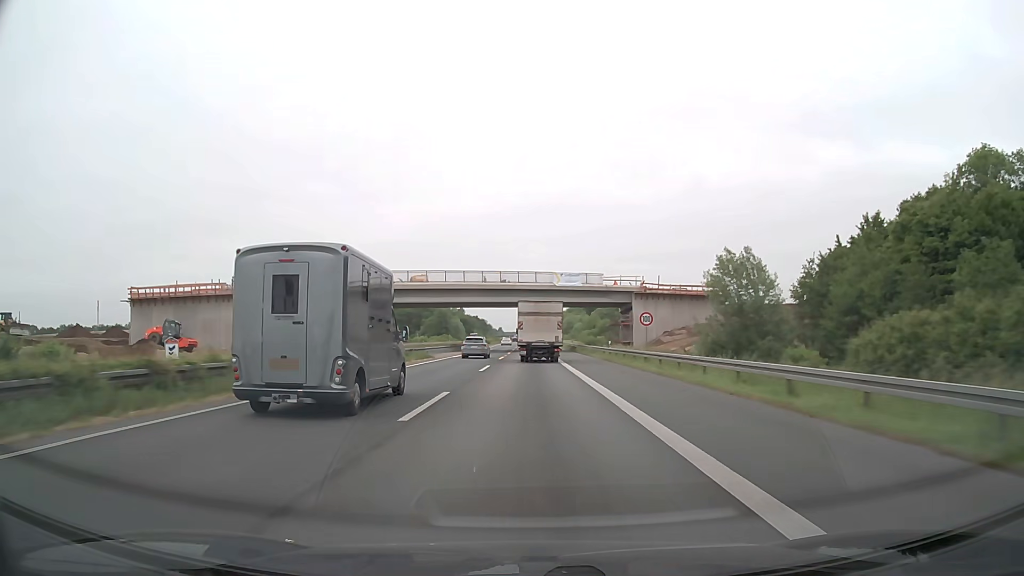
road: motorway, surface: asphalt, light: Day
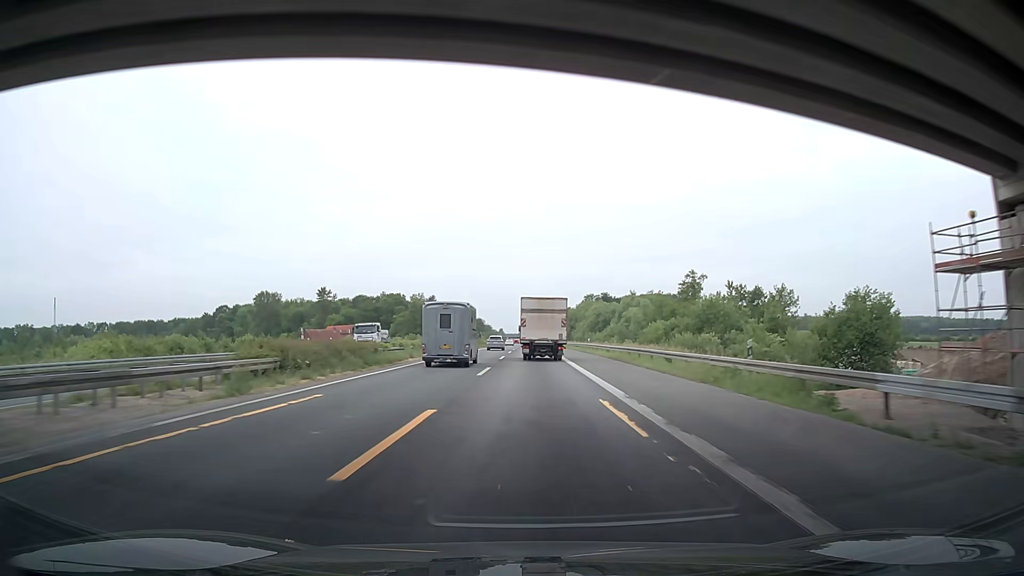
(0.0, +76.7) m; 0°
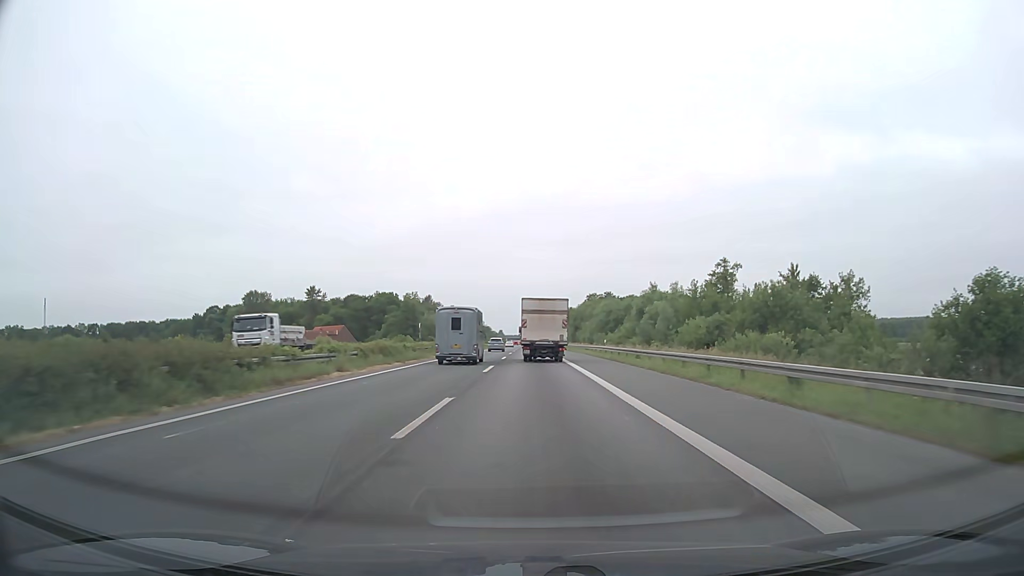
(-0.4, +15.2) m; -2°
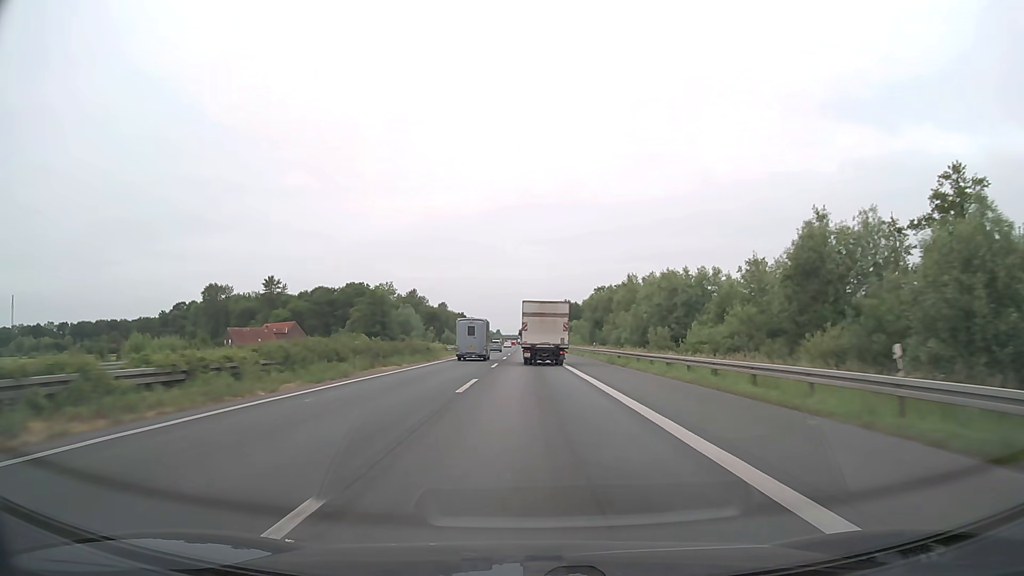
(+1.4, +45.5) m; +2°
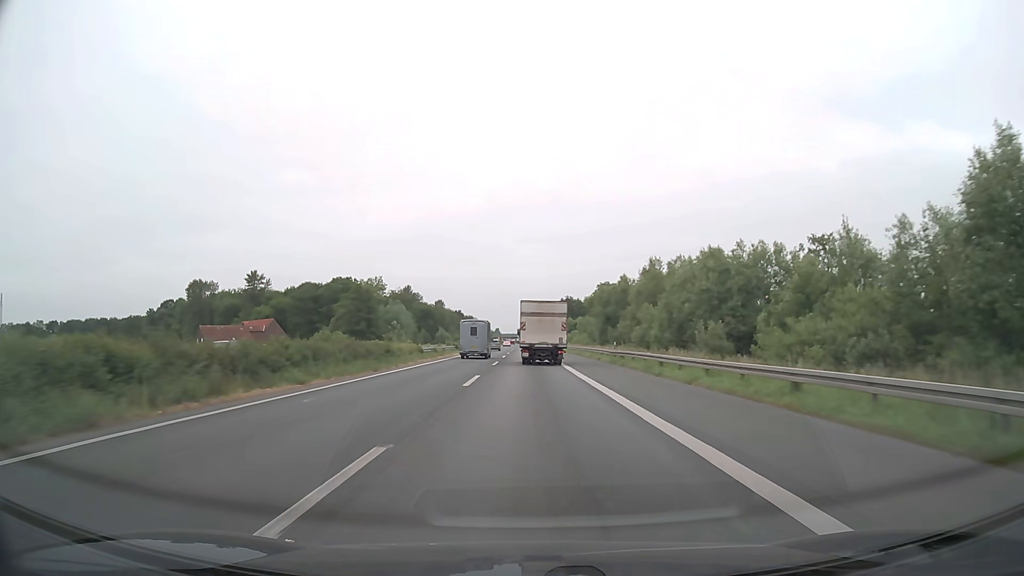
(0.0, +15.1) m; 0°
(0, +10) (0, +20) (0, +30) (0, +40) (0, +50) (0, +60) (0, +70) (0, +80) (0, +90) (0, +100) m
